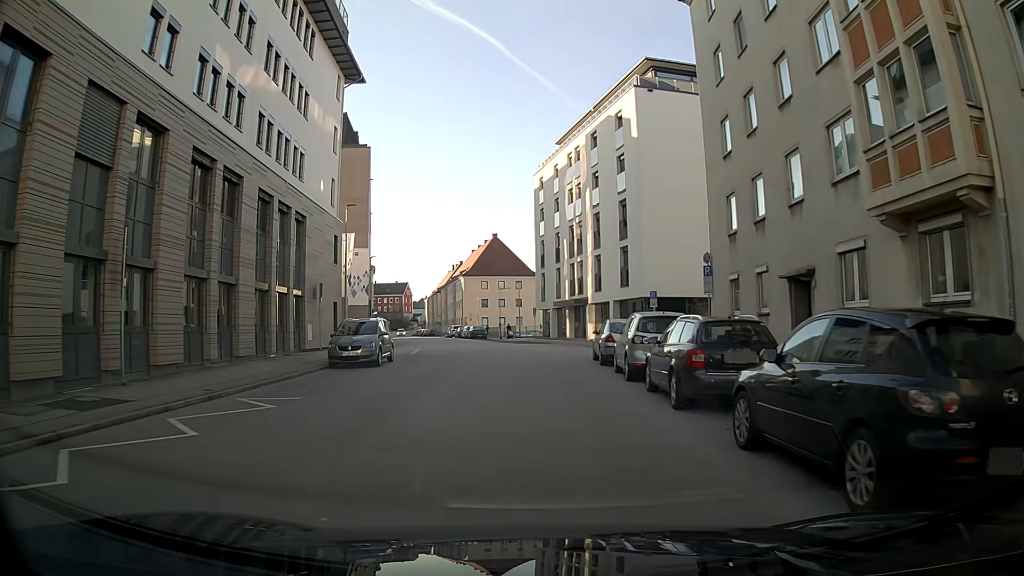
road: tertiary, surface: asphalt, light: Day
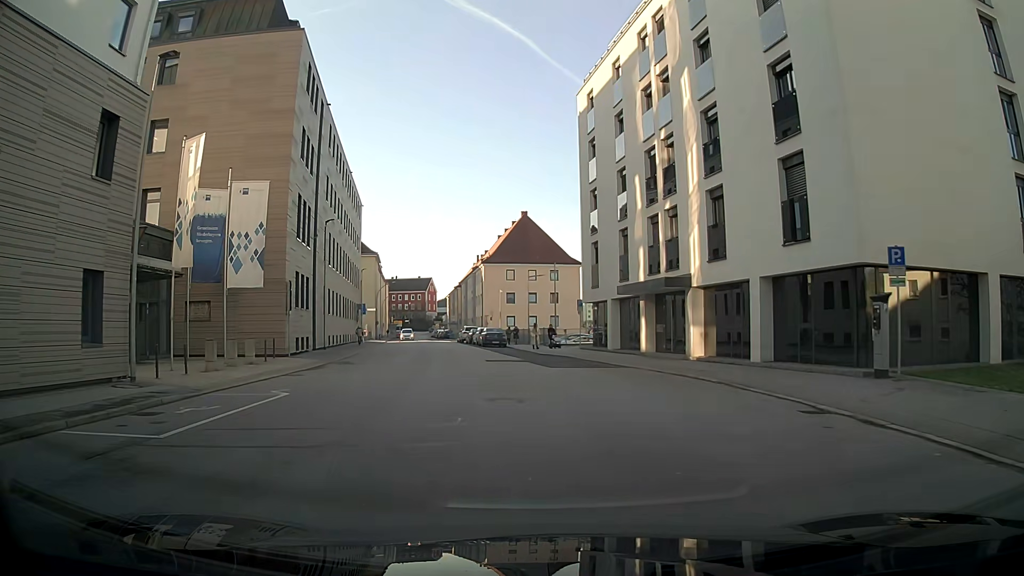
(-0.6, +23.9) m; -4°
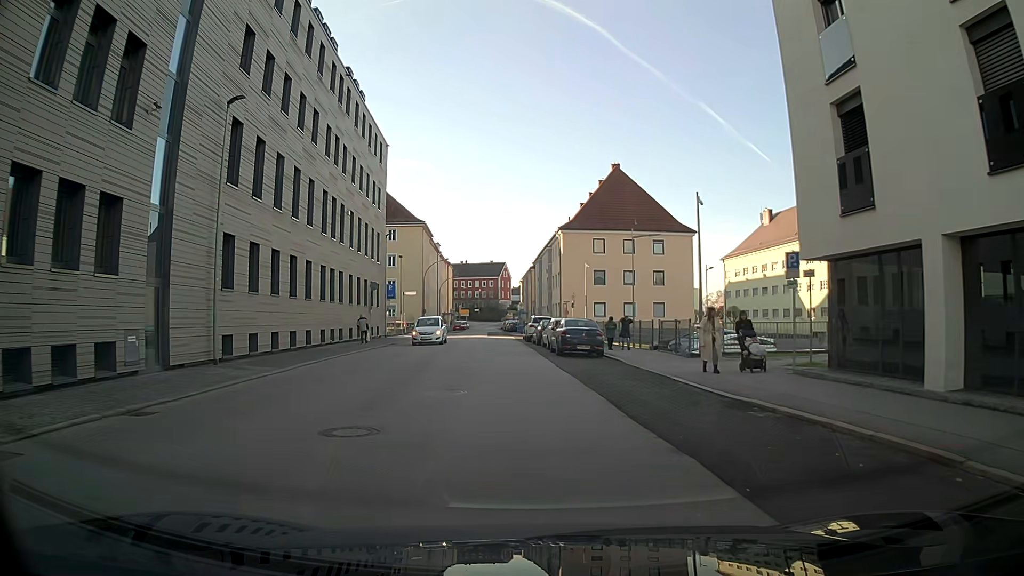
(-1.6, +23.8) m; -7°
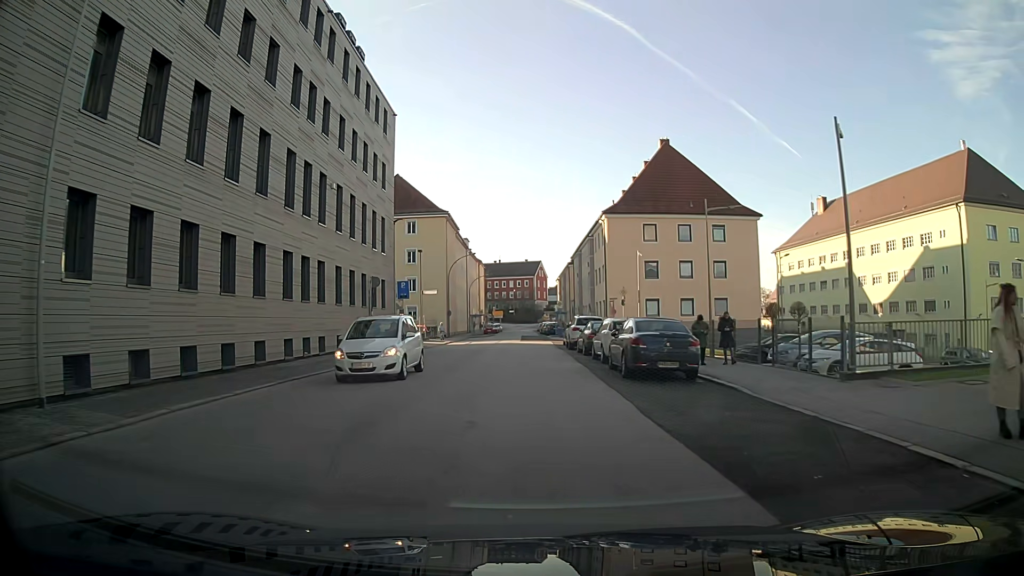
(-0.2, +9.7) m; -3°
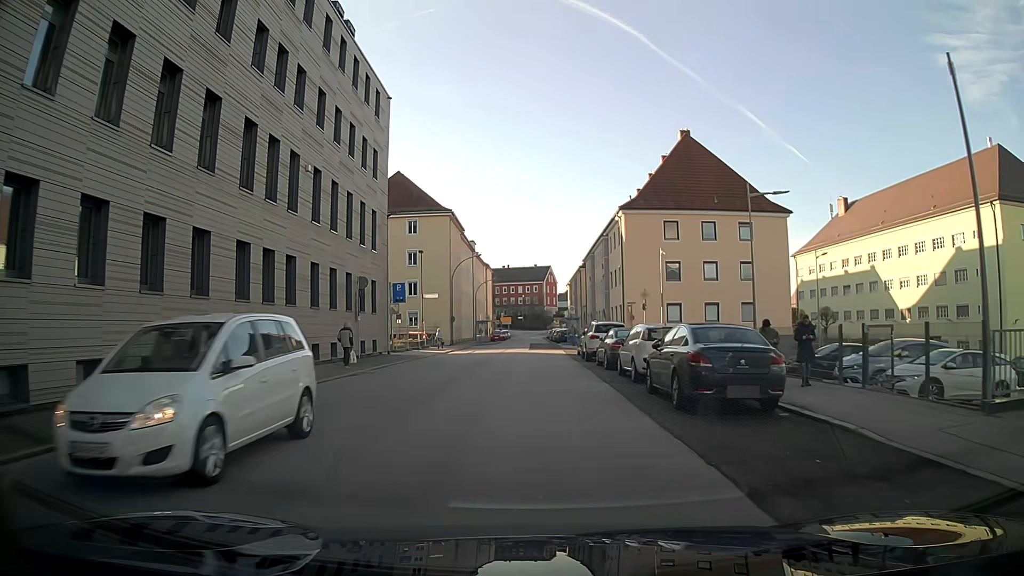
(0.0, +4.9) m; -1°
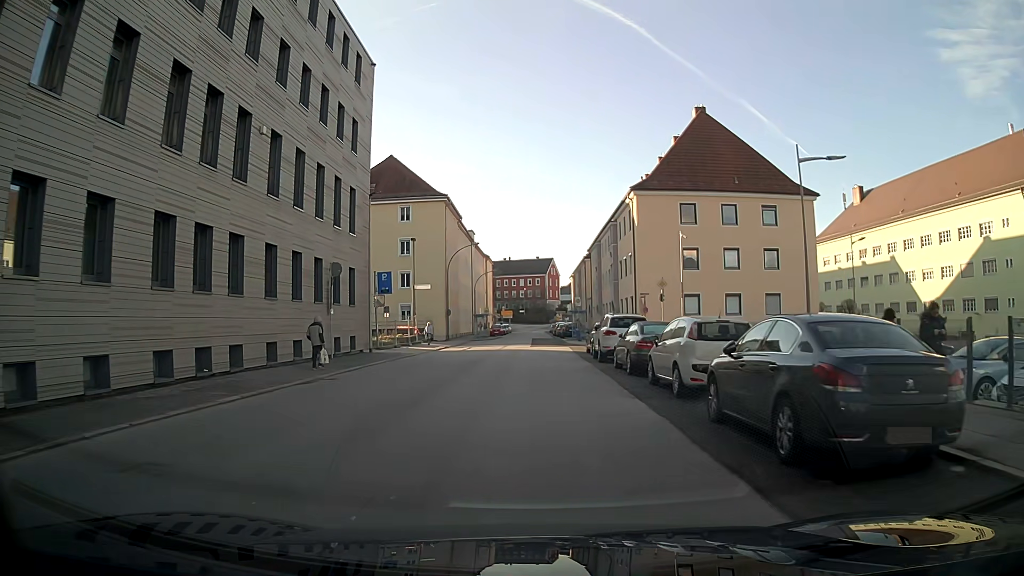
(0.0, +4.9) m; 0°
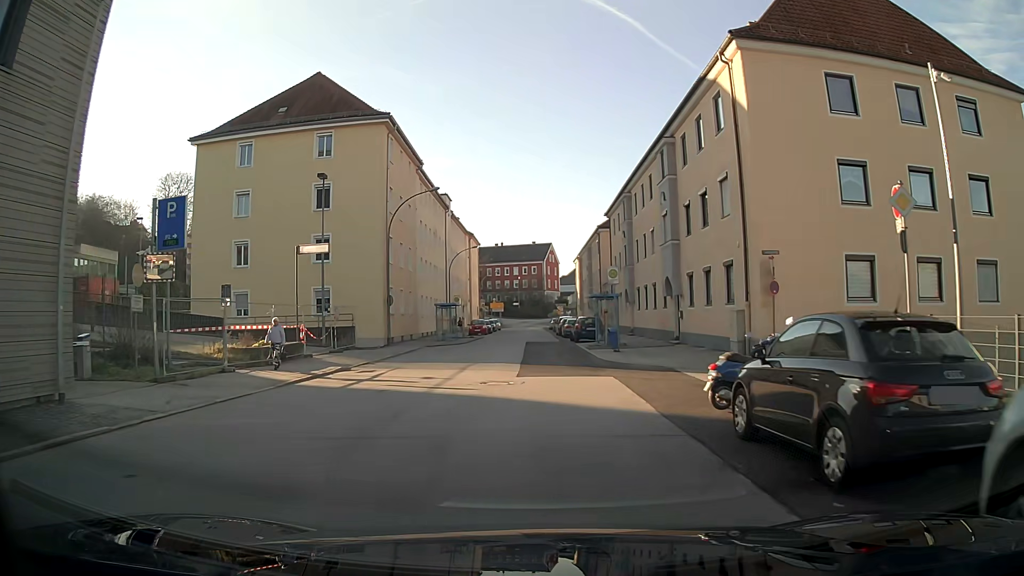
(+0.1, +24.1) m; +1°
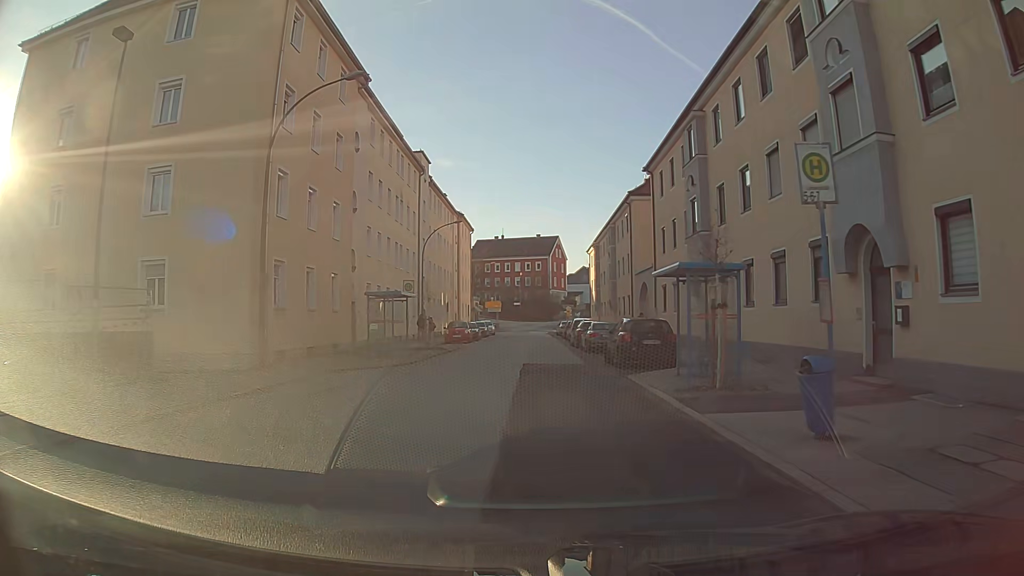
(0.0, +18.7) m; 0°
(0, +10) (0, +20) (0, +30) (0, +40) (0, +50) (0, +60) (0, +70) (0, +80) (0, +90) (+1, +100) m
